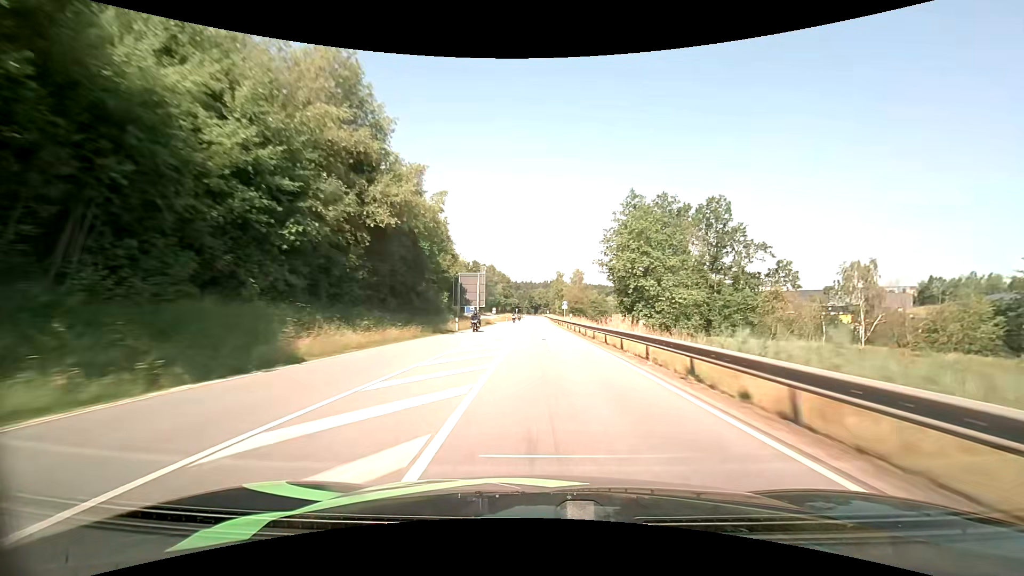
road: primary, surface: asphalt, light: Day
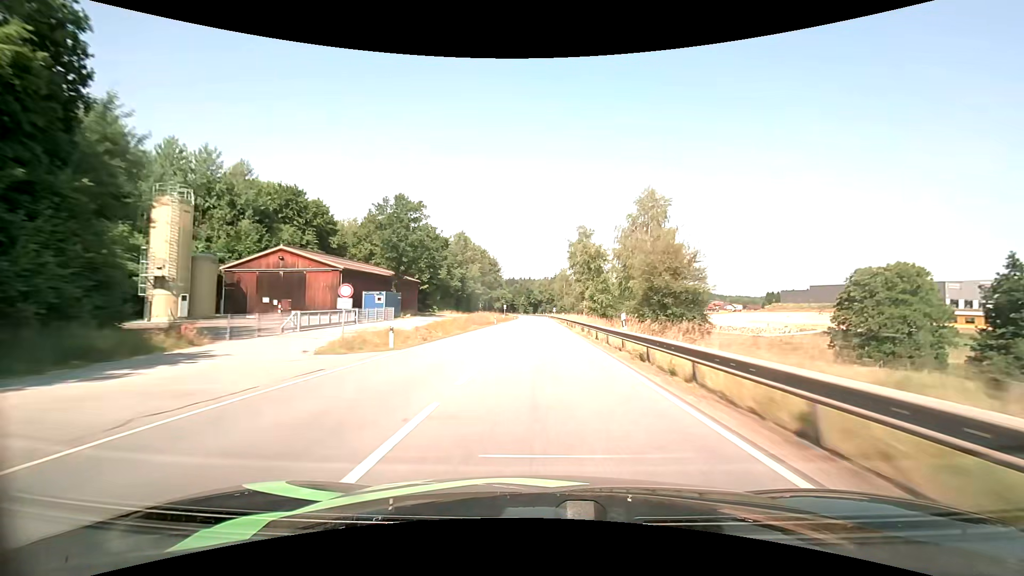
(-0.6, +77.5) m; 0°
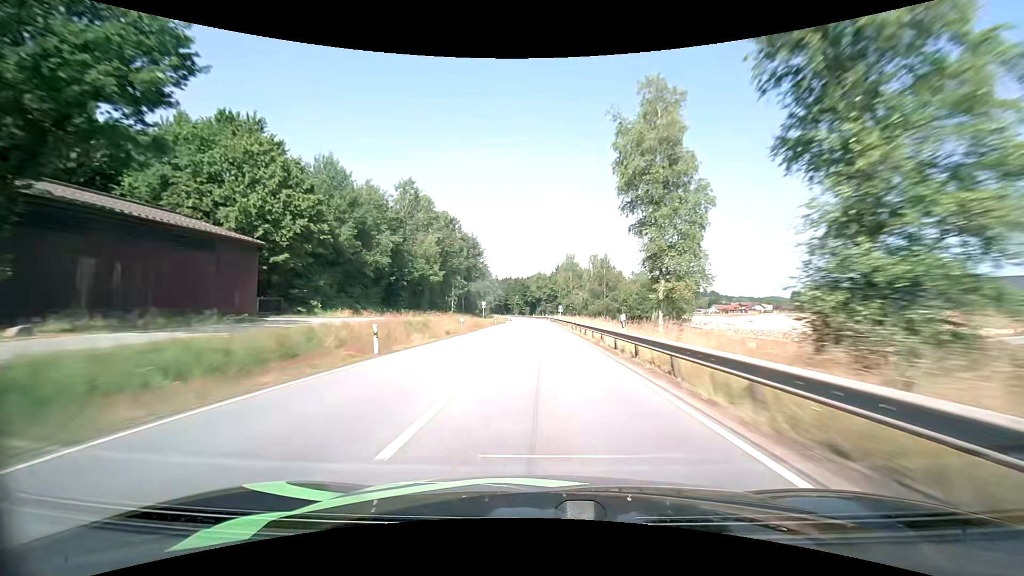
(+0.4, +46.7) m; 0°
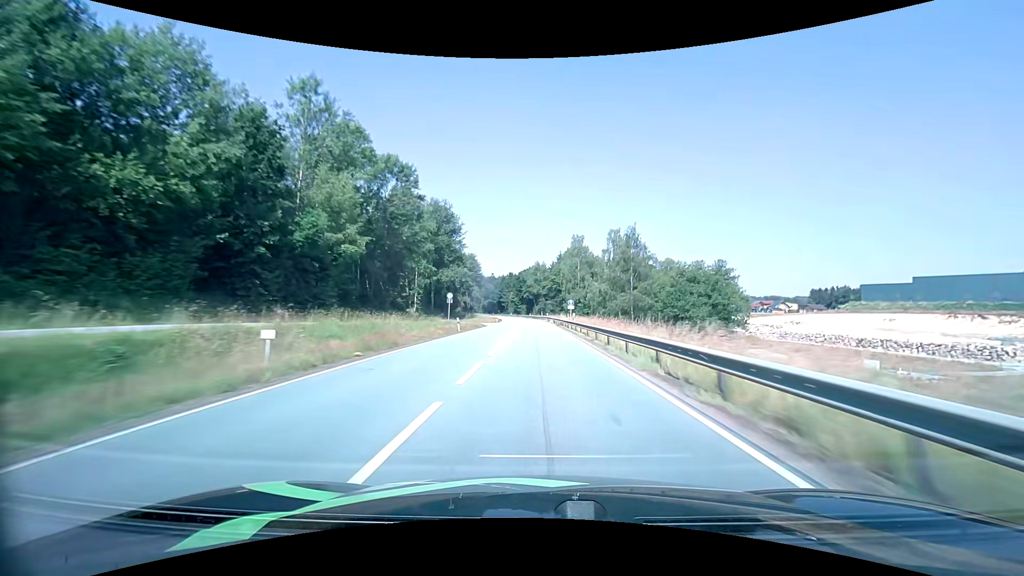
(+0.1, +31.0) m; 0°
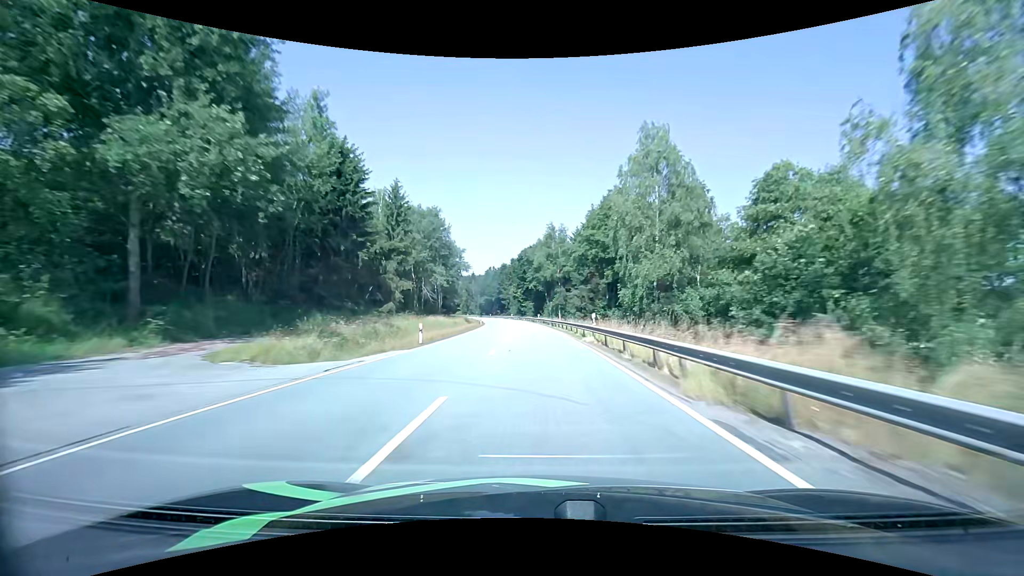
(-0.5, +62.1) m; -1°
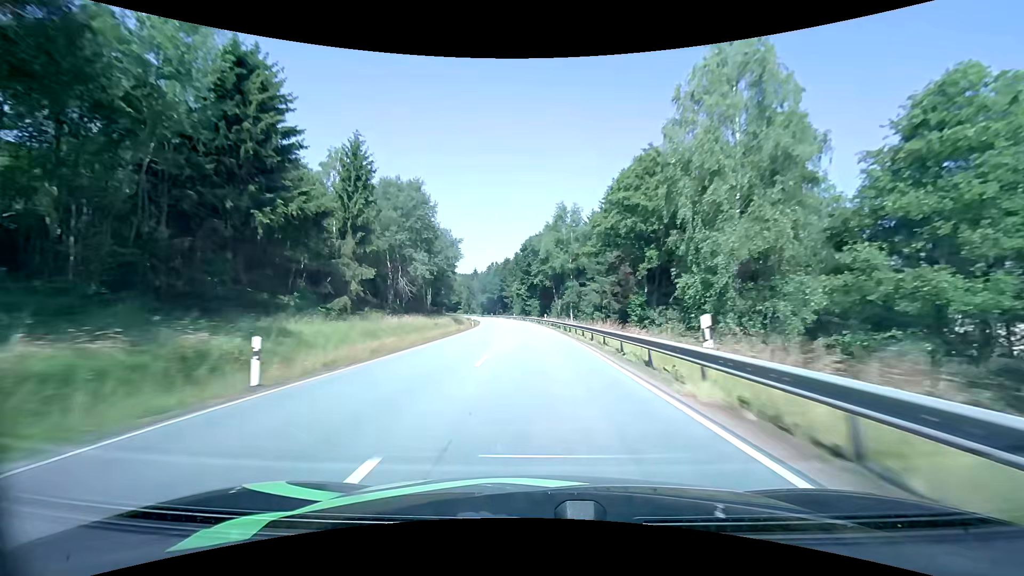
(-0.1, +15.6) m; -1°
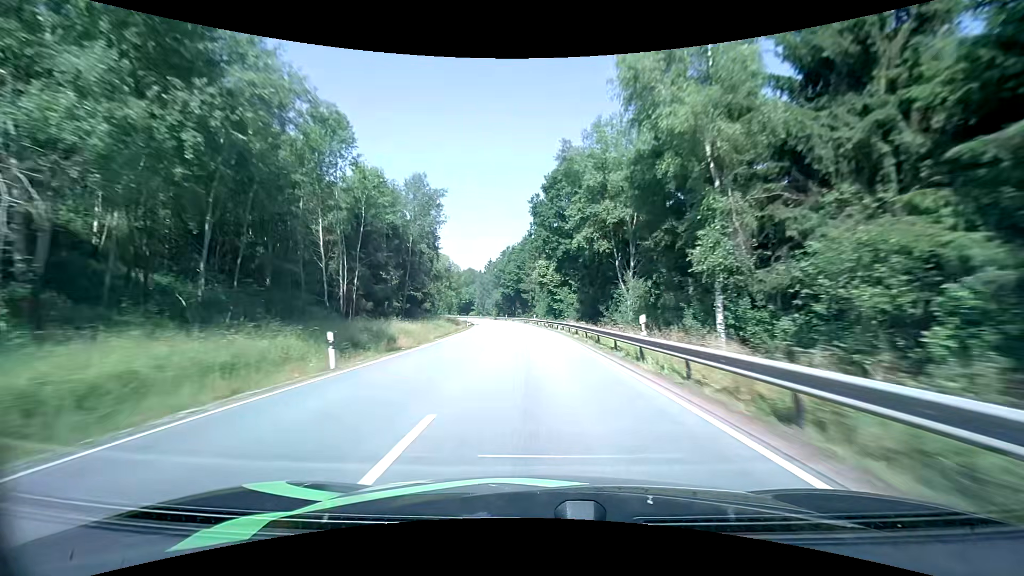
(-1.1, +46.8) m; -3°
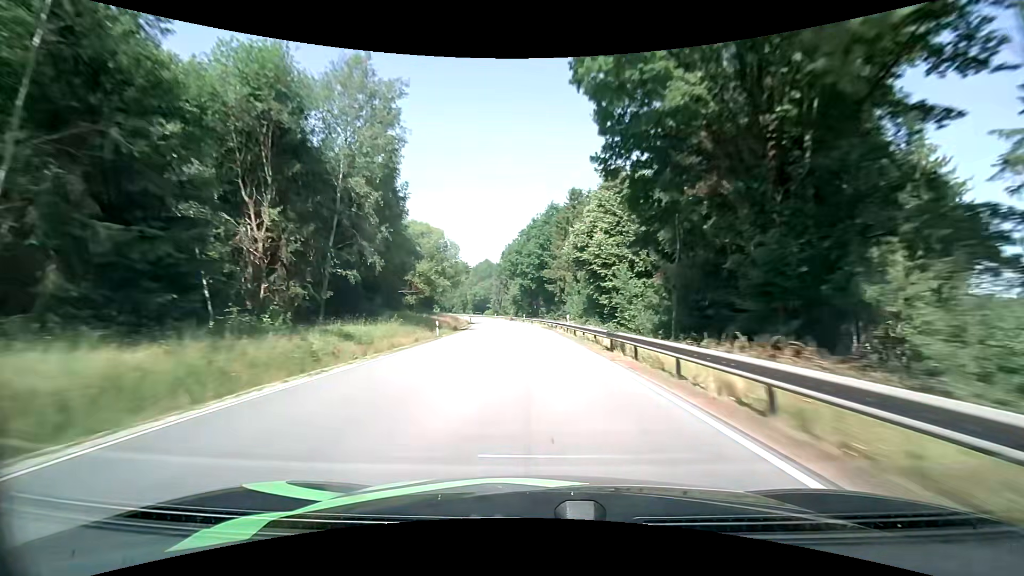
(-0.9, +31.4) m; -3°
(0, +10) (0, +20) (-1, +30) (-1, +40) (-2, +50) (-3, +60) (-4, +70) (-5, +80) (-6, +90) (-8, +100) m
